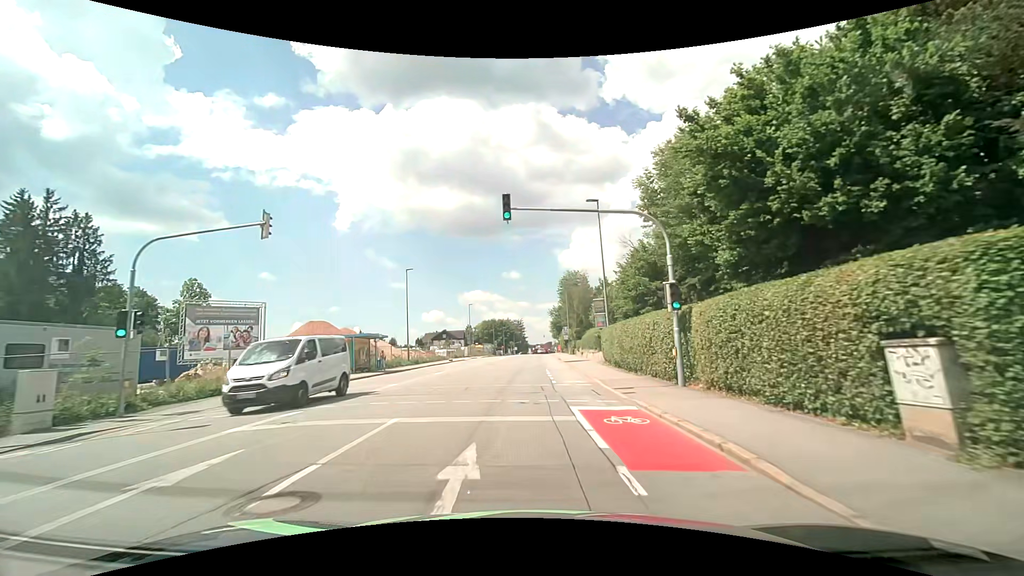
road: tertiary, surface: asphalt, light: Day
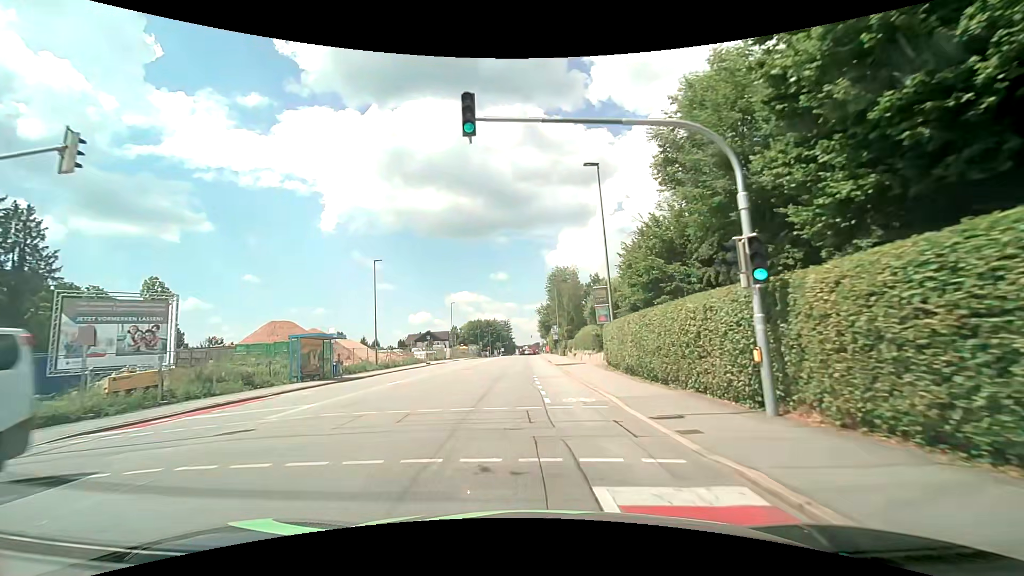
(+0.1, +6.5) m; +2°
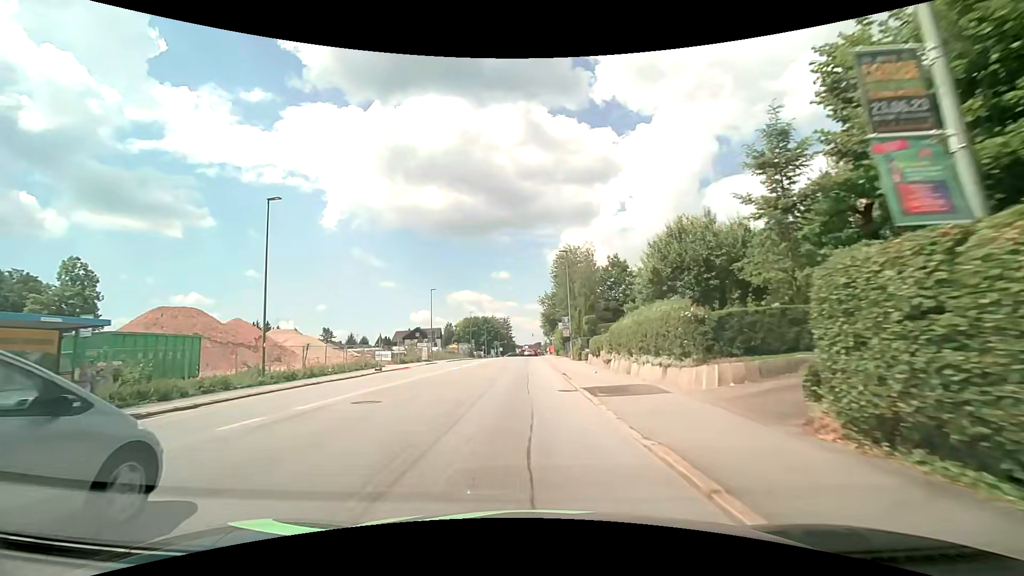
(-0.1, +19.5) m; 0°
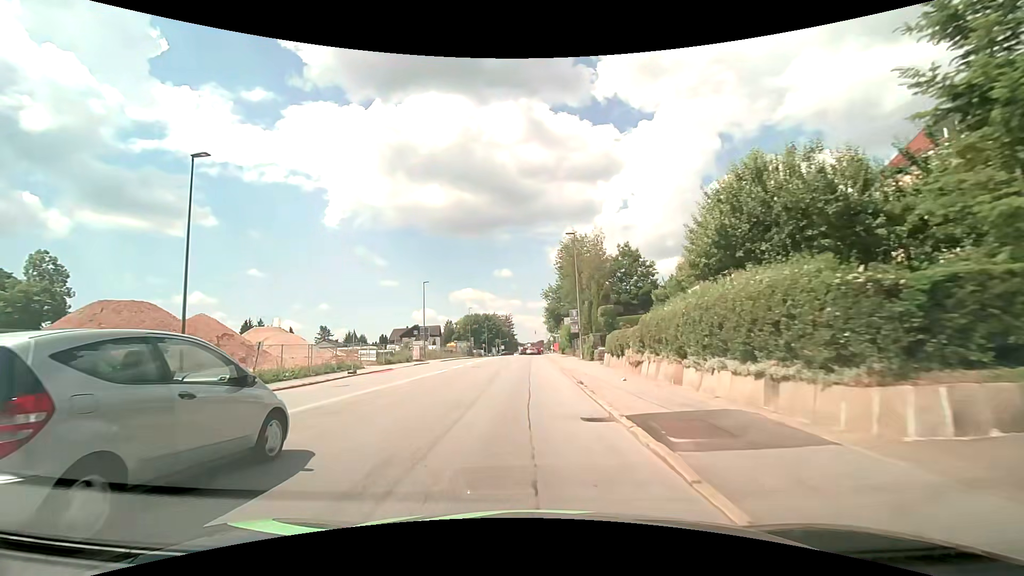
(-0.1, +6.5) m; -1°
(0, +10) (0, +20) (0, +30) (0, +40) (0, +50) (0, +60) (0, +70) (0, +80) (+1, +90) (+1, +100) m
